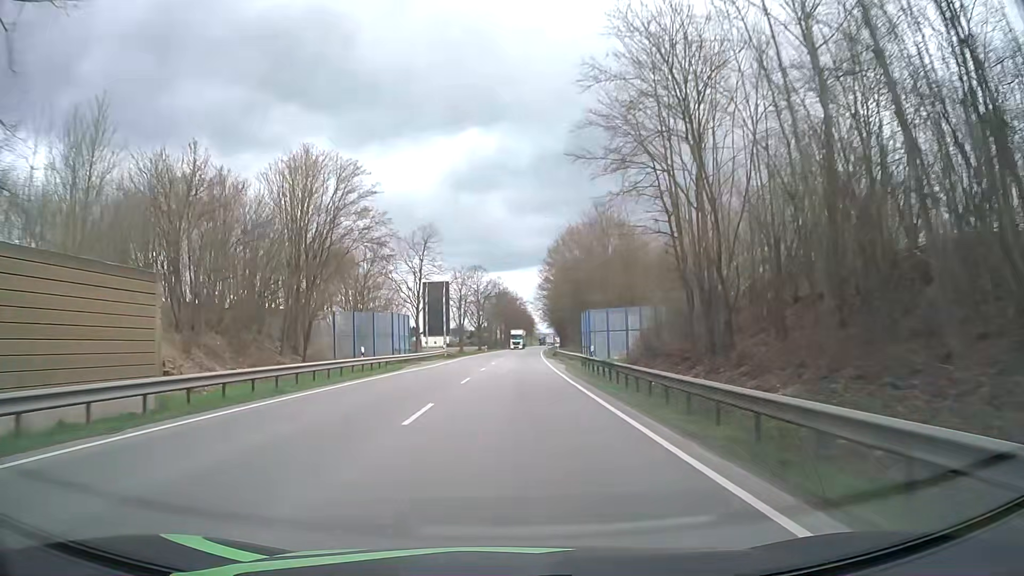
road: primary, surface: asphalt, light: Day
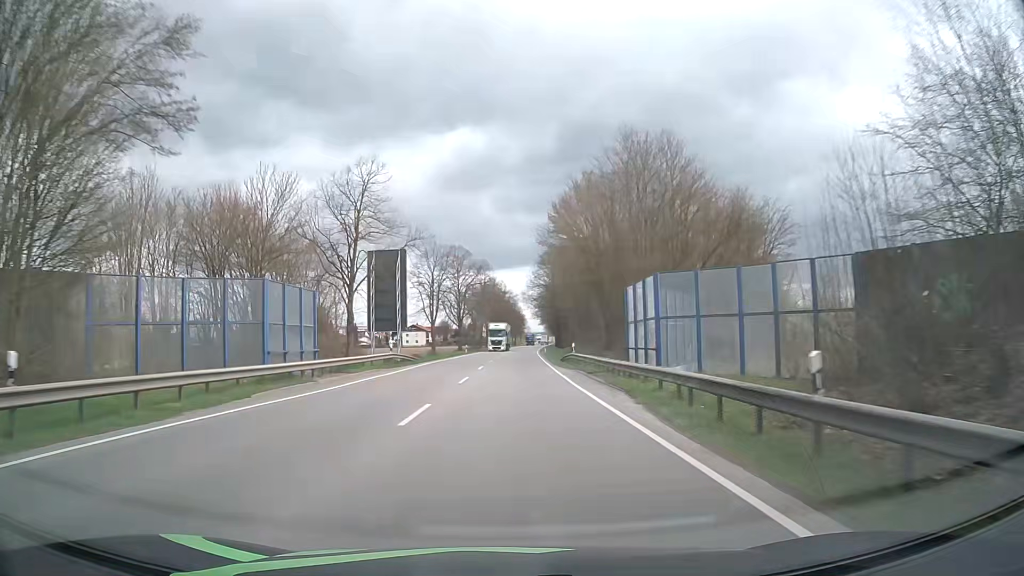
(+0.2, +23.9) m; +1°
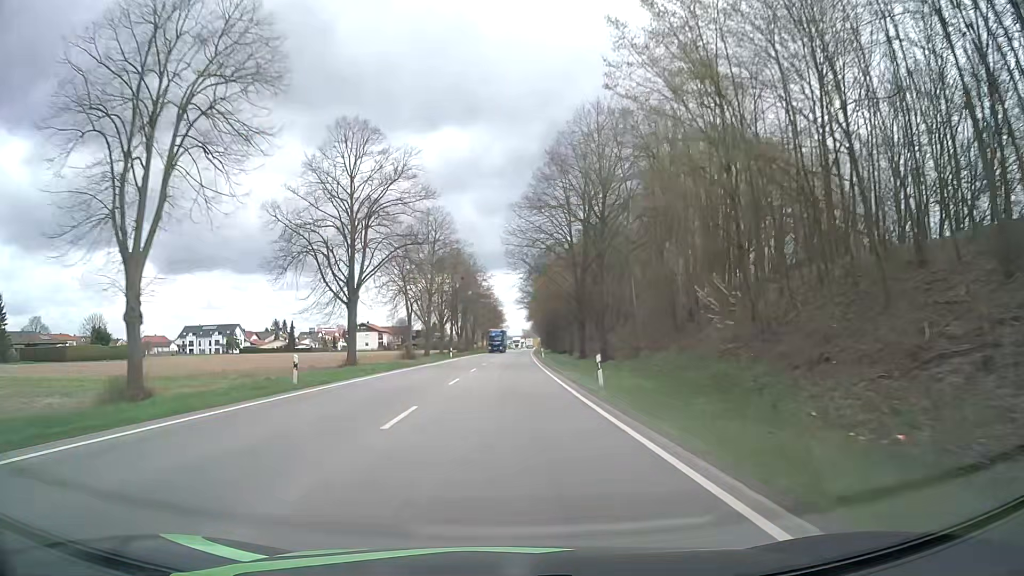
(+0.7, +60.0) m; +2°
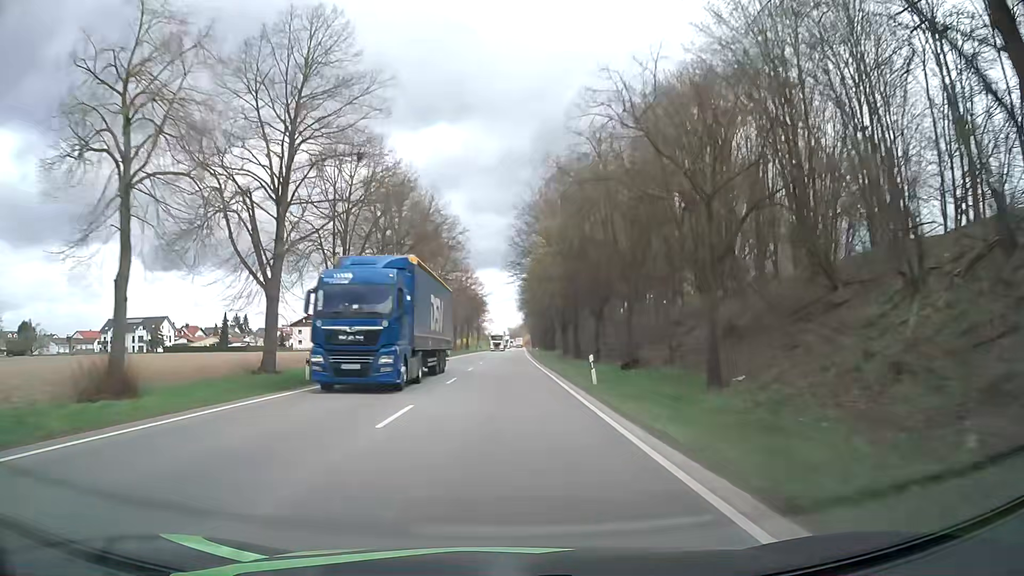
(+0.3, +48.1) m; 0°
(0, +10) (0, +20) (0, +30) (+1, +40) (+1, +50) (+1, +60) (+1, +70) (+2, +80) (+2, +90) (+2, +100) m
